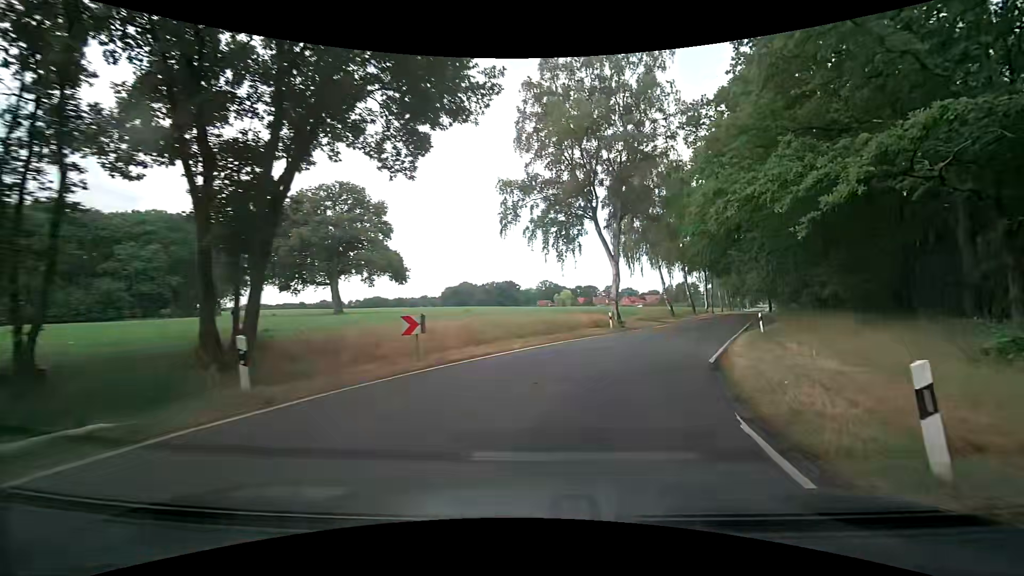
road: tertiary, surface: asphalt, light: Day
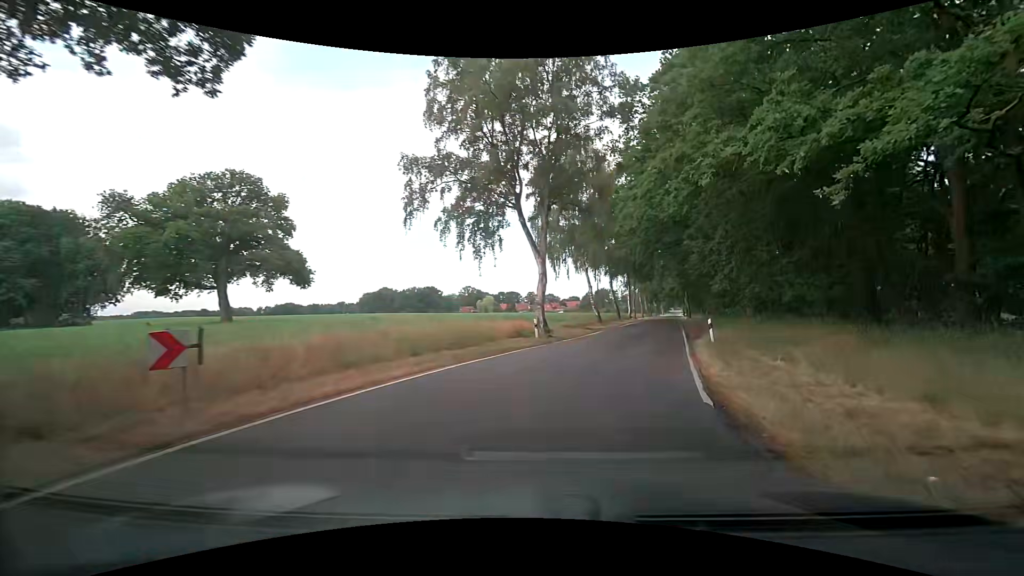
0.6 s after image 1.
(+0.4, +5.7) m; +8°
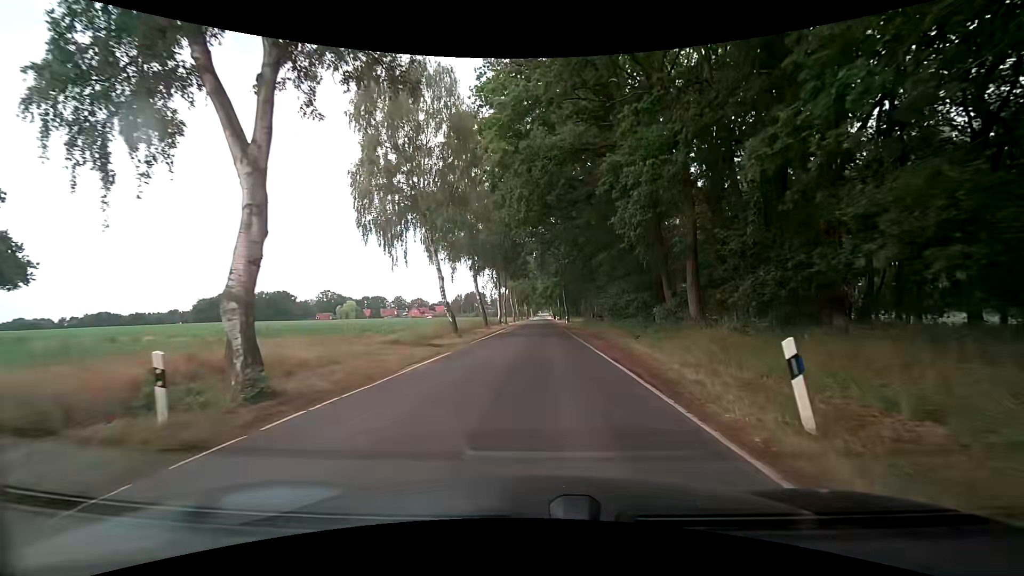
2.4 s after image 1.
(+2.9, +17.4) m; +14°
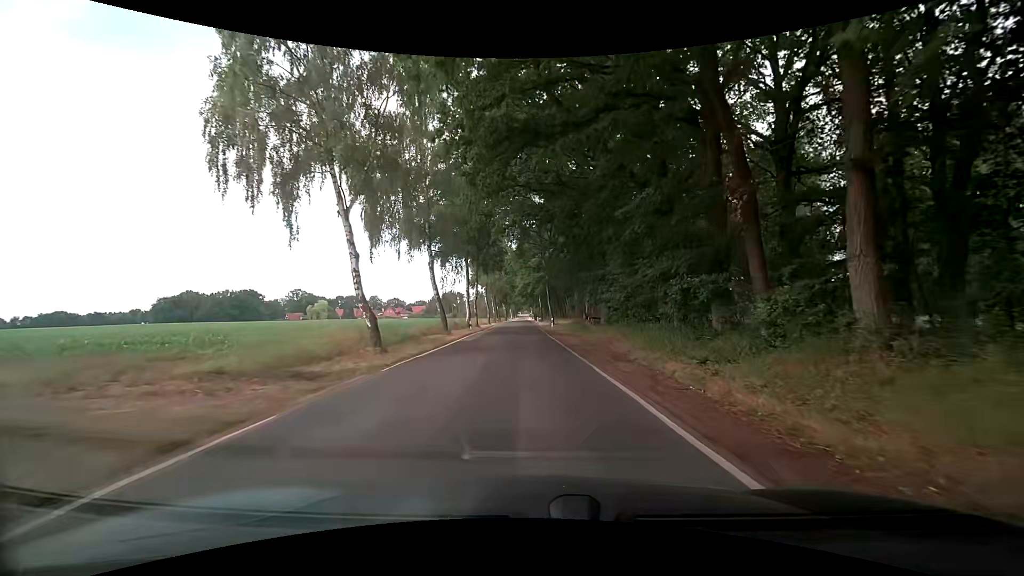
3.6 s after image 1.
(+0.5, +12.4) m; +2°
(0, +10) (0, +20) (0, +30) (0, +40) (0, +50) (0, +60) (0, +70) (0, +80) (0, +90) (0, +100) m
